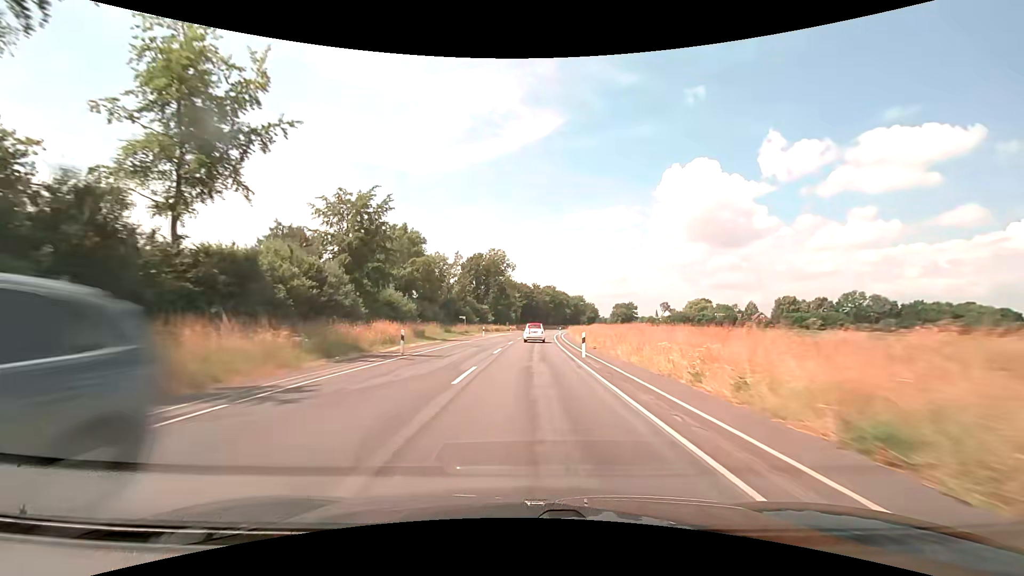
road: secondary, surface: asphalt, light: Day
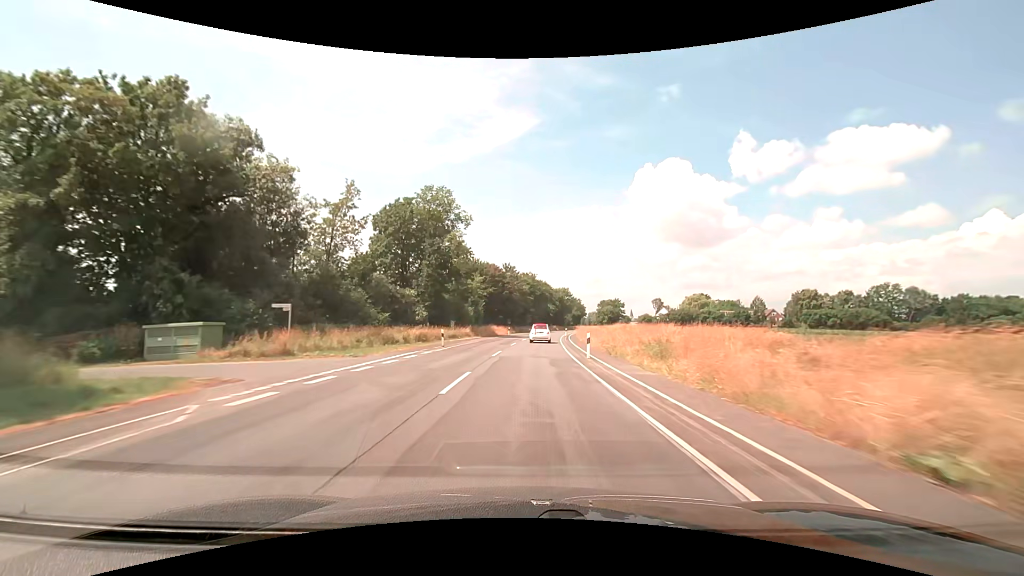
(+1.2, +49.6) m; +3°
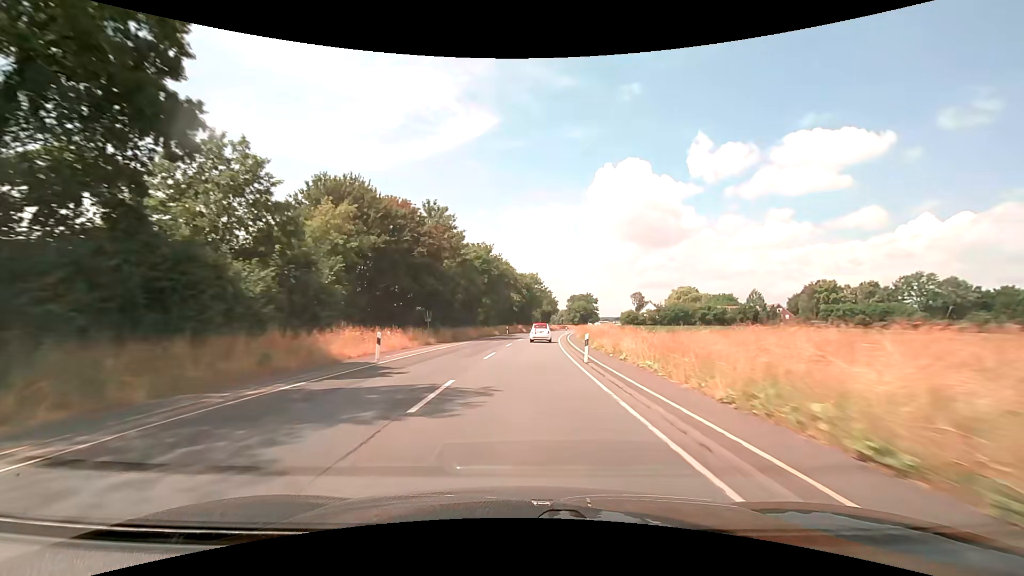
(+1.9, +50.2) m; +4°
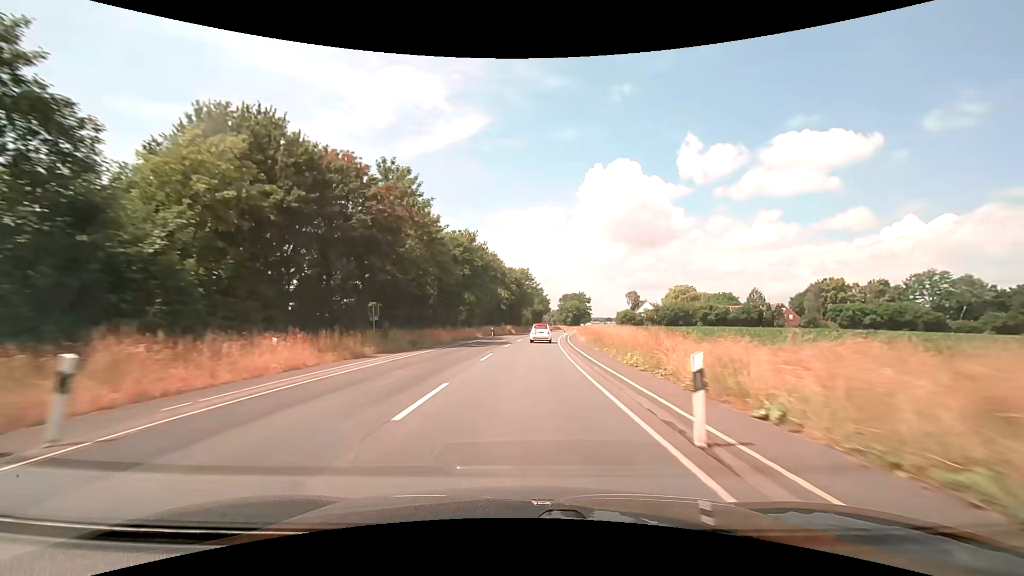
(+0.1, +12.6) m; +1°
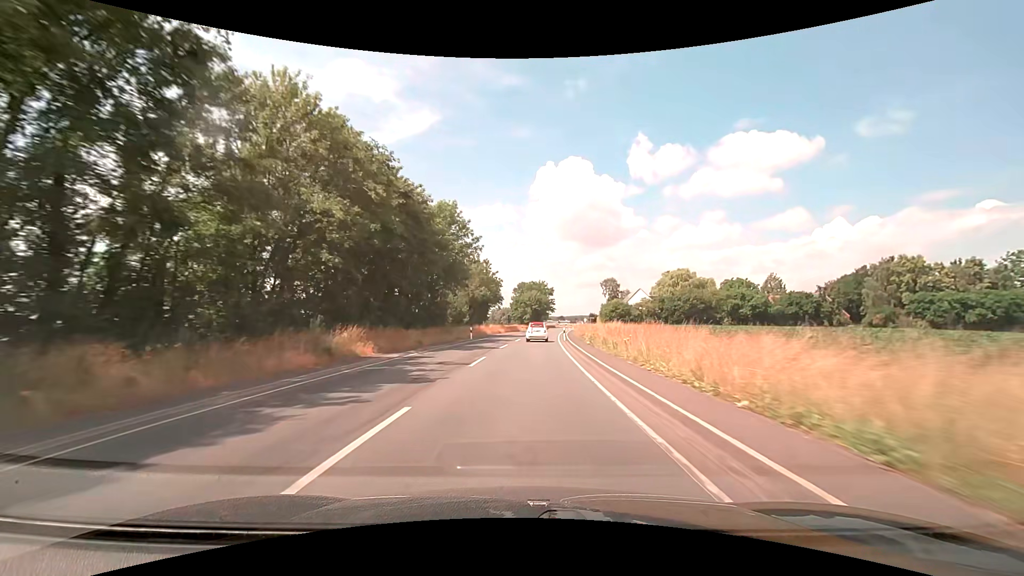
(+3.1, +63.1) m; +6°
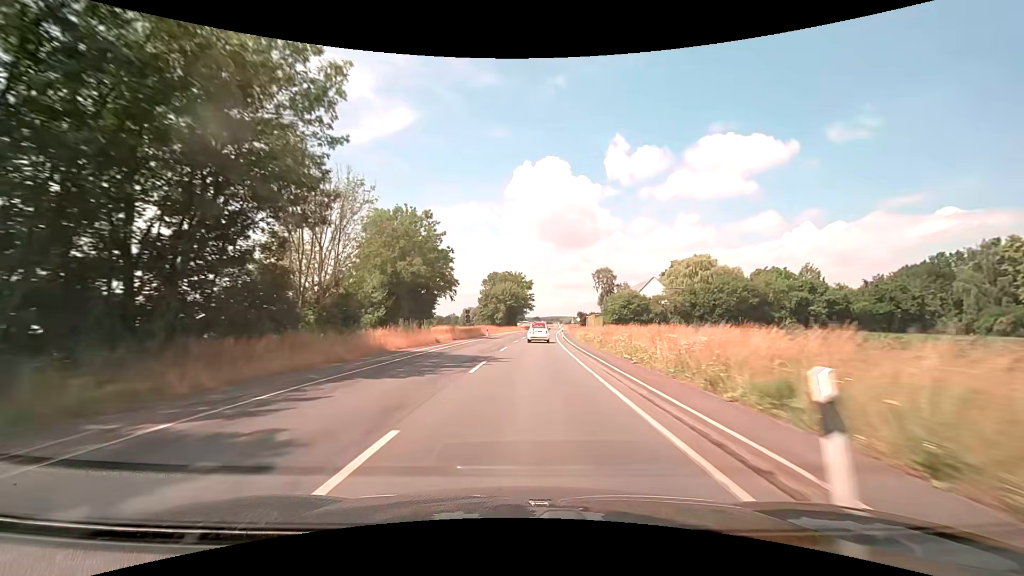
(+1.0, +37.8) m; +3°
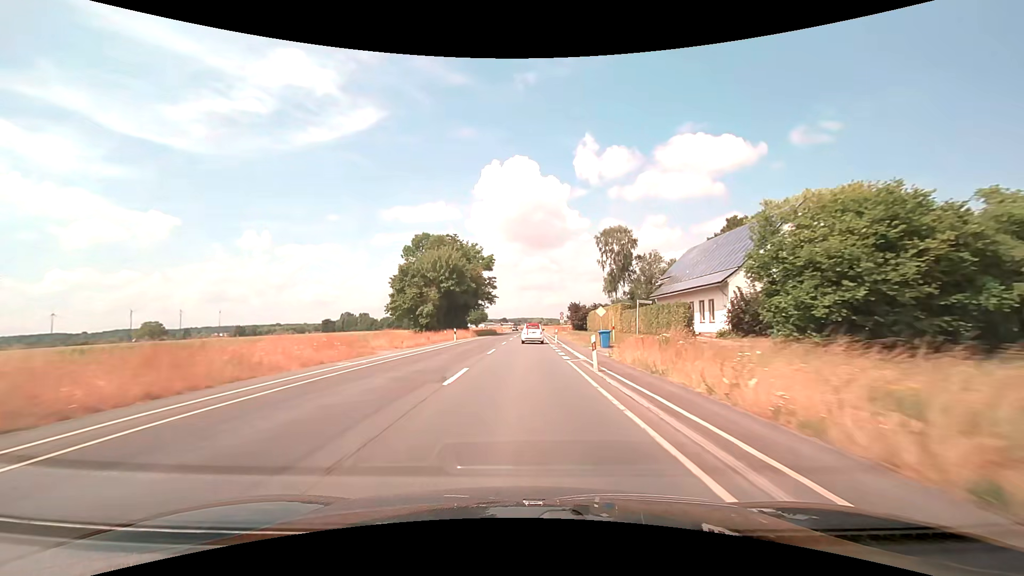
(+2.3, +62.7) m; +4°
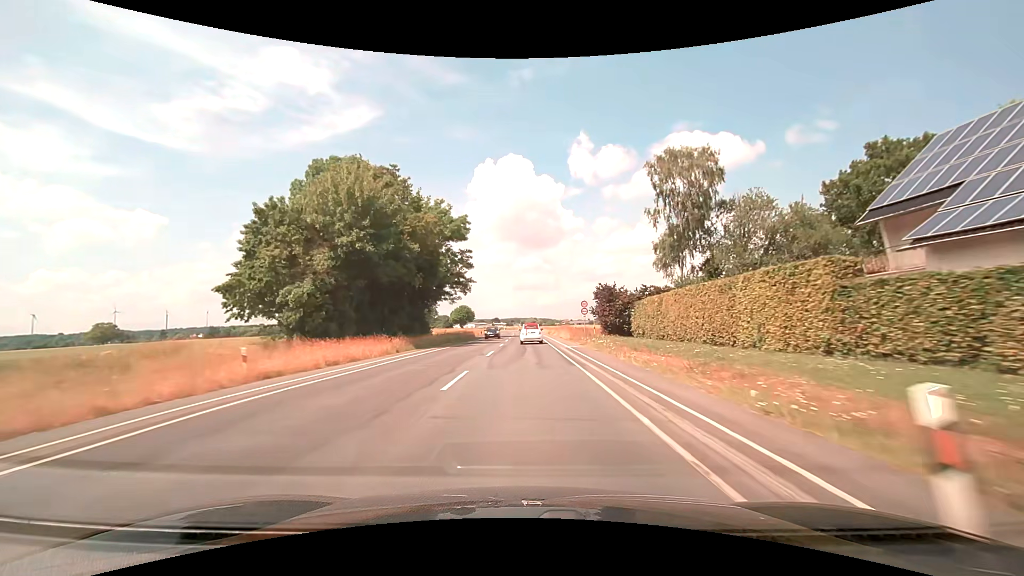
(+0.2, +37.2) m; +1°
(0, +10) (0, +20) (0, +30) (0, +40) (0, +50) (0, +60) (0, +70) (0, +80) (0, +90) (0, +100) m
